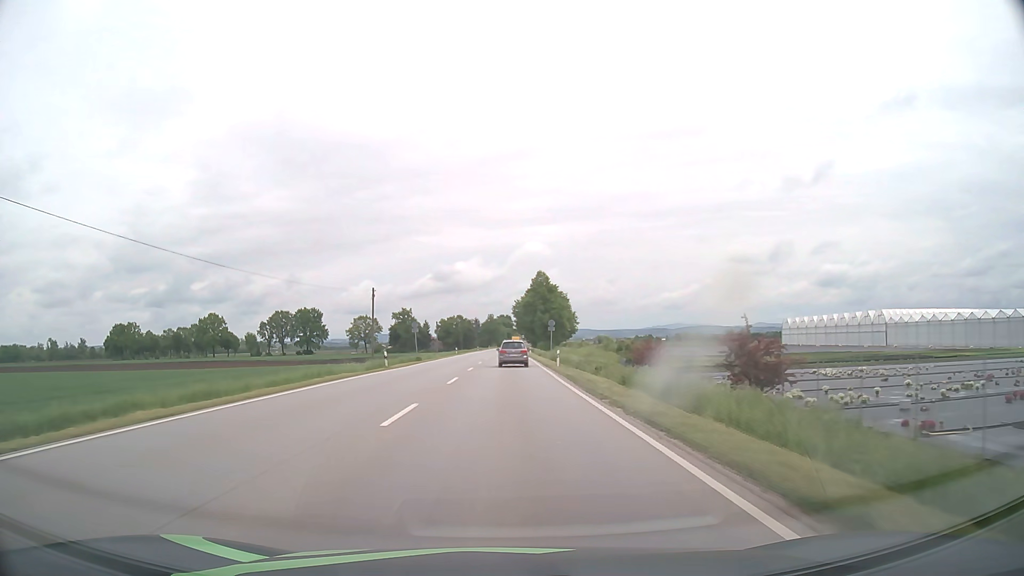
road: primary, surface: asphalt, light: Day
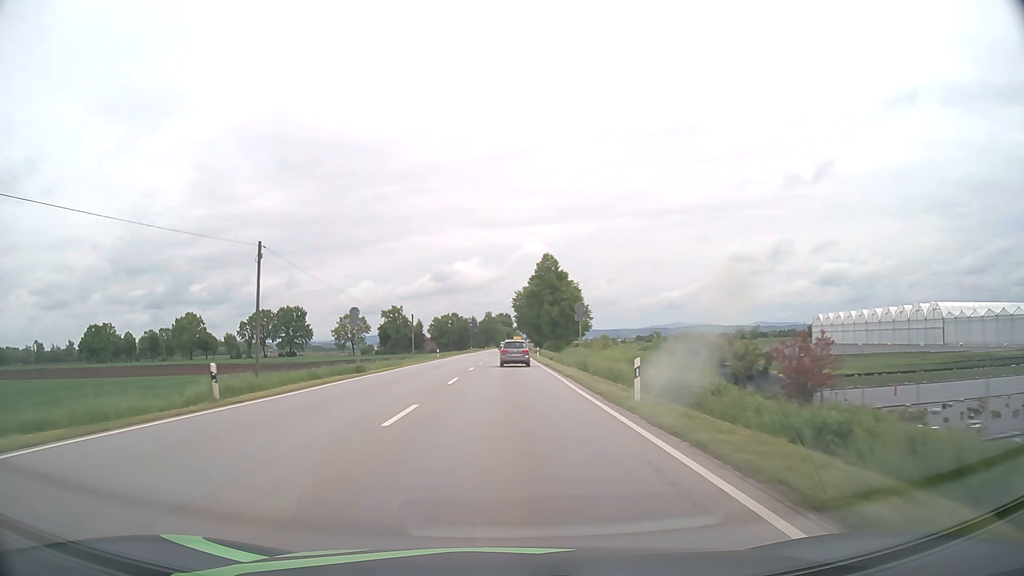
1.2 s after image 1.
(0.0, +24.0) m; 0°
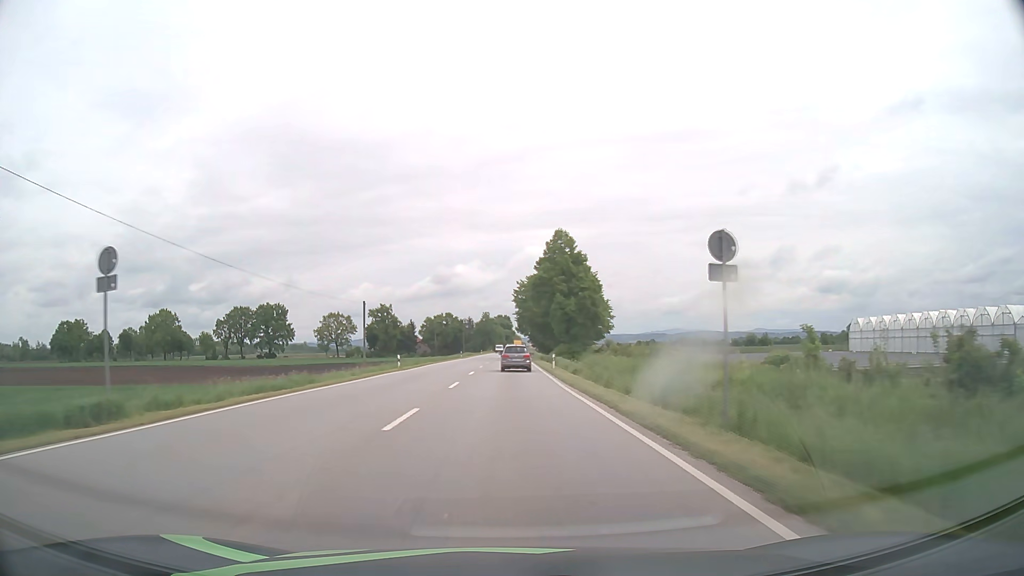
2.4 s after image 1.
(0.0, +24.2) m; 0°
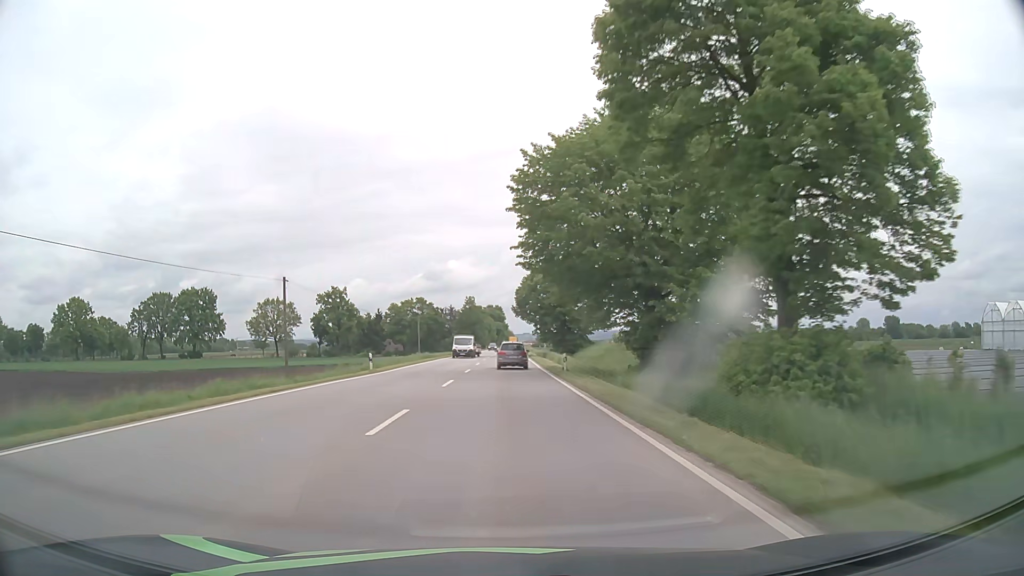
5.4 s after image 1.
(+0.3, +60.8) m; +1°
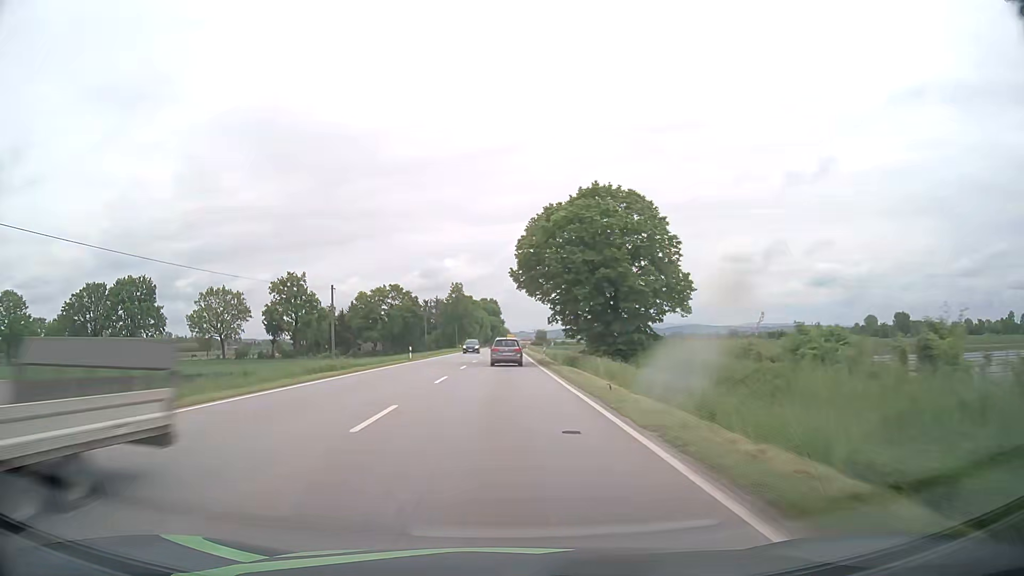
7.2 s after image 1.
(+0.1, +36.1) m; 0°
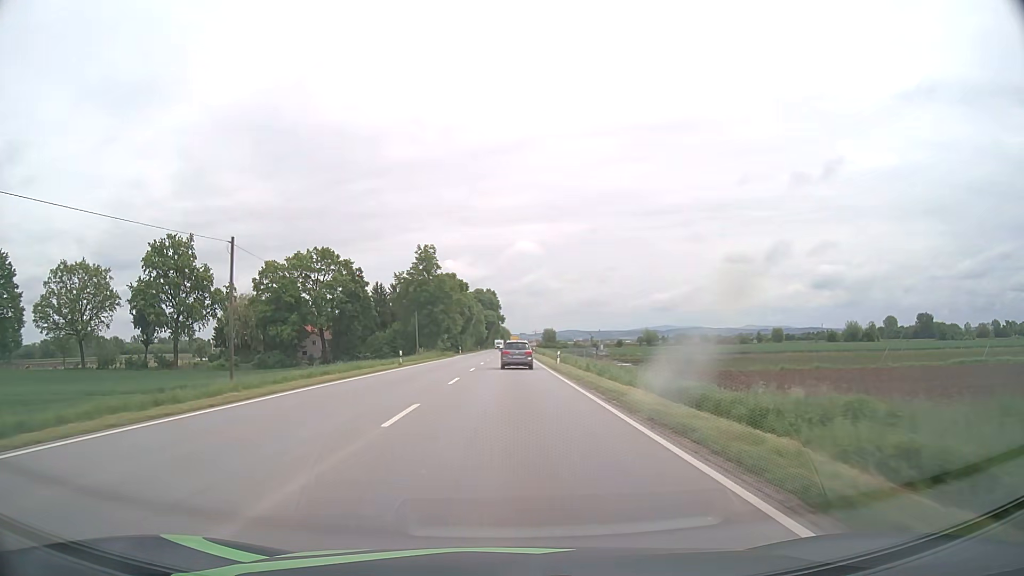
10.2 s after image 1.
(+0.1, +59.0) m; 0°
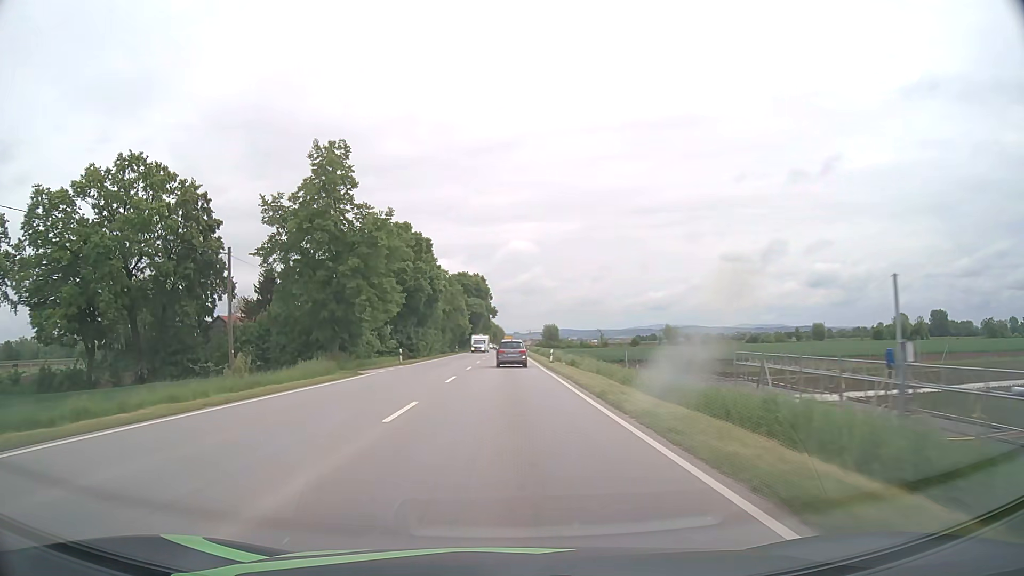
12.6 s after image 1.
(+0.3, +47.0) m; +1°
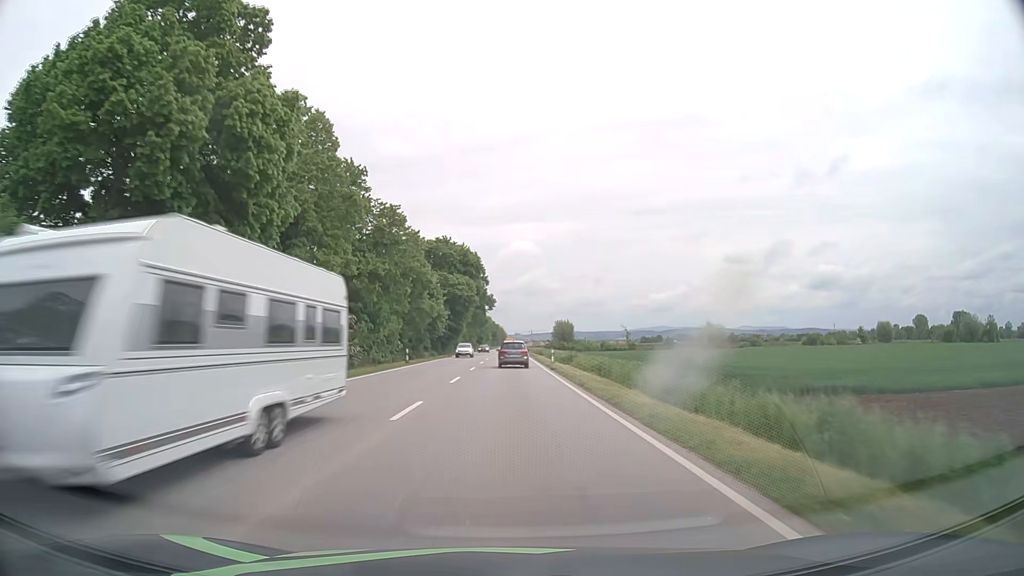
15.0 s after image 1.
(-0.1, +48.0) m; 0°
(0, +10) (0, +20) (0, +30) (0, +40) (0, +50) (0, +60) (0, +70) (0, +80) (0, +90) (0, +100) m
